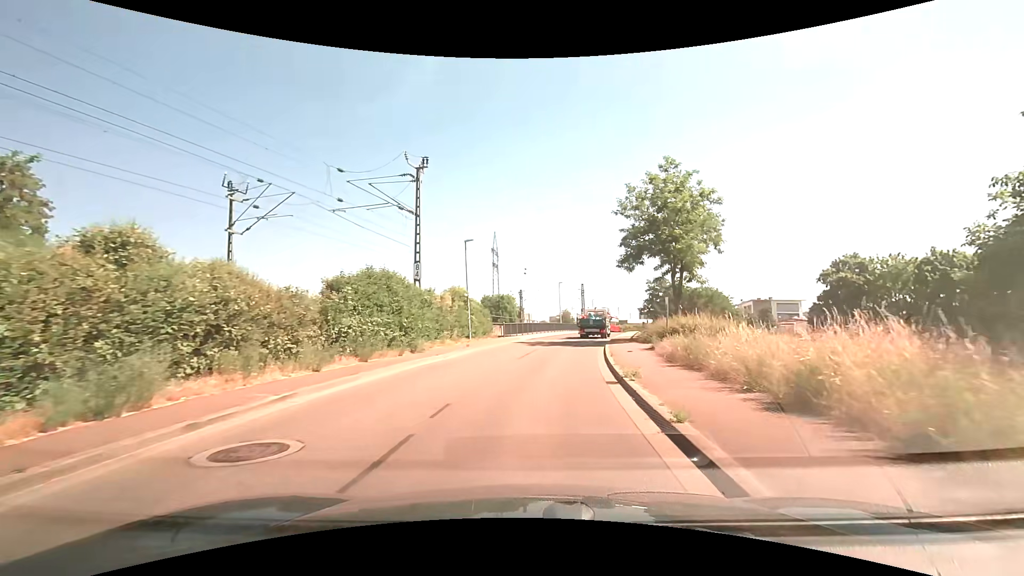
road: unclassified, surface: asphalt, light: Day
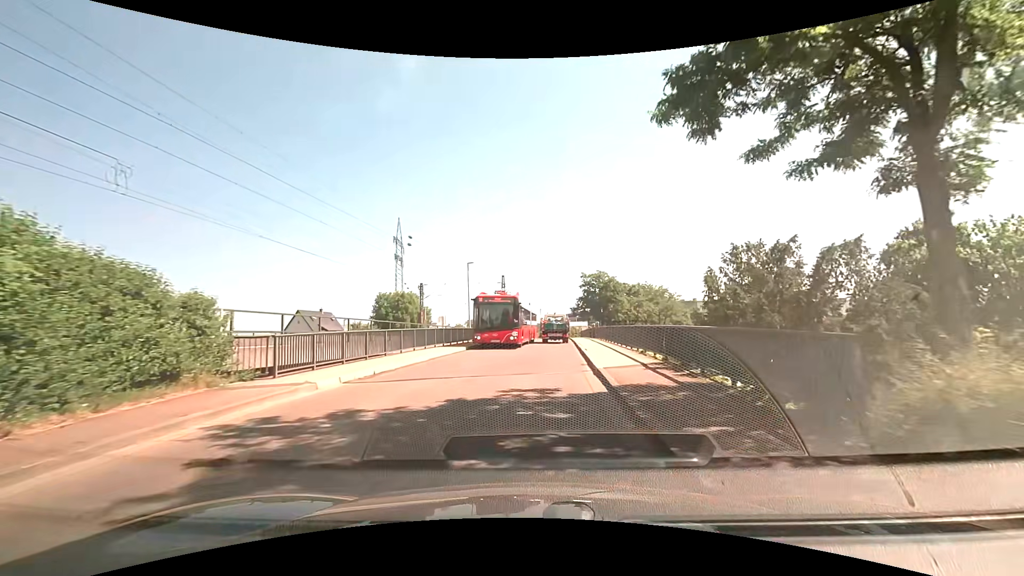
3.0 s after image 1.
(+1.9, +23.5) m; +9°
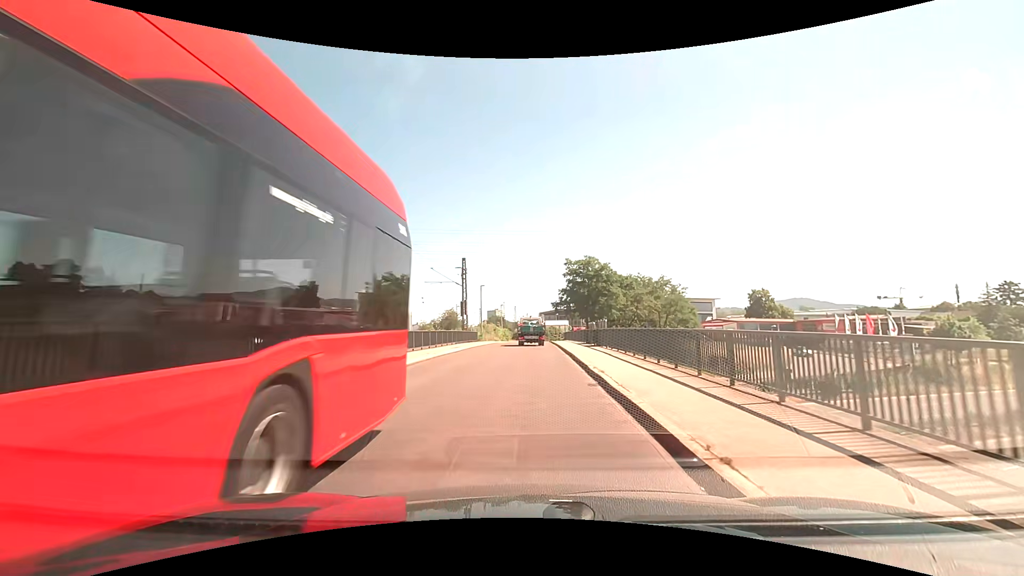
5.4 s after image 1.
(+0.6, +18.2) m; +3°
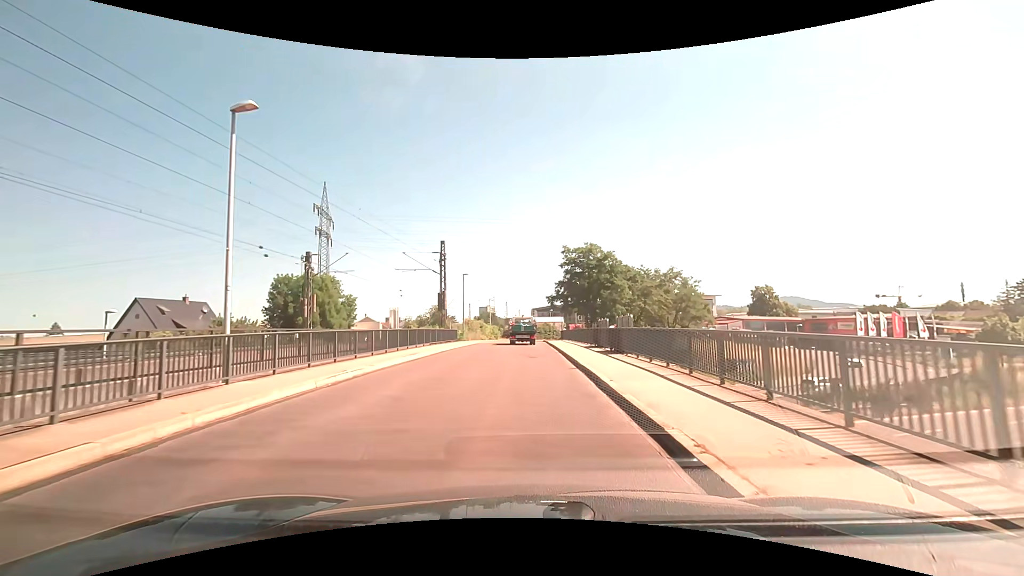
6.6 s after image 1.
(0.0, +9.1) m; 0°
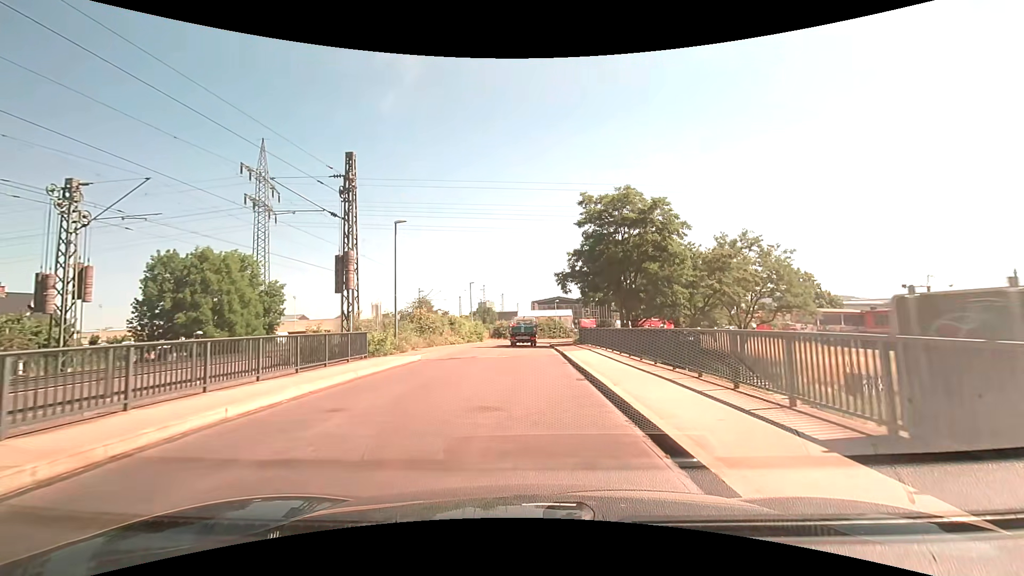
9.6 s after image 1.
(0.0, +23.0) m; 0°
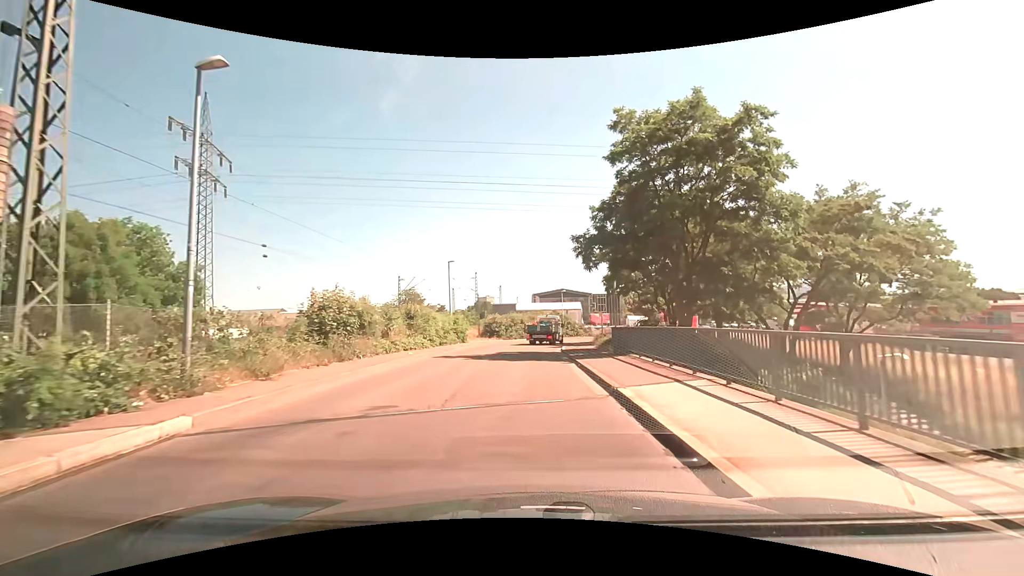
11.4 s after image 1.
(-0.1, +14.3) m; -1°
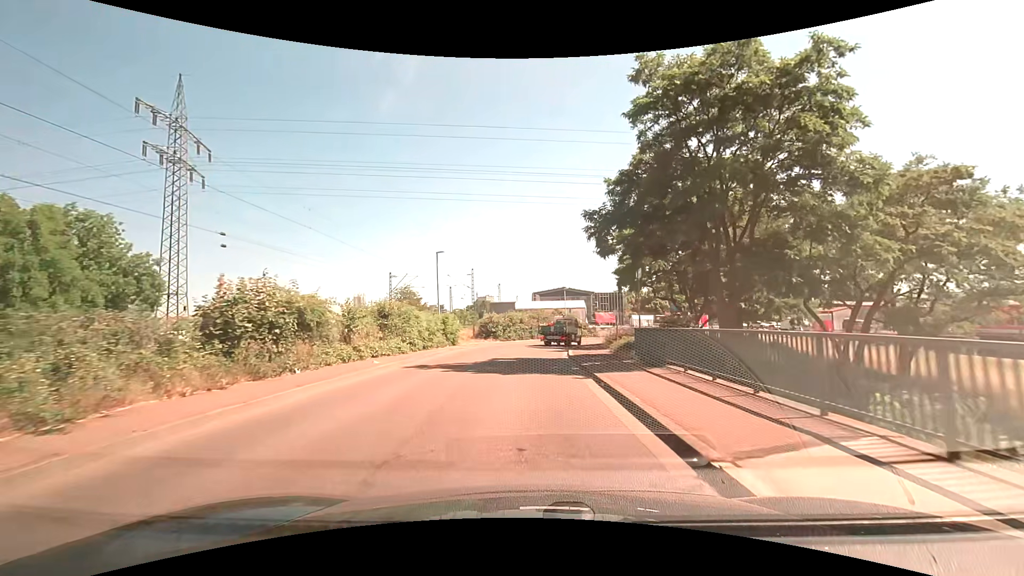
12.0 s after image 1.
(0.0, +4.8) m; +1°
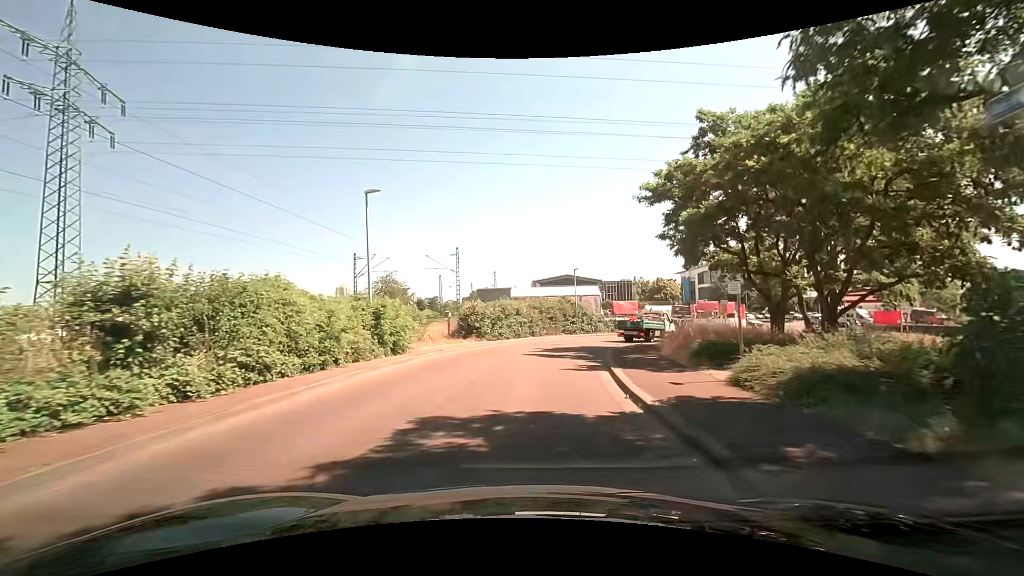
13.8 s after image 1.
(-0.2, +13.8) m; -1°
(0, +10) (+1, +20) (+4, +30) (+8, +38) (+16, +45) (+25, +49) (+34, +51) (+38, +60) (+38, +70) (+38, +80) m
